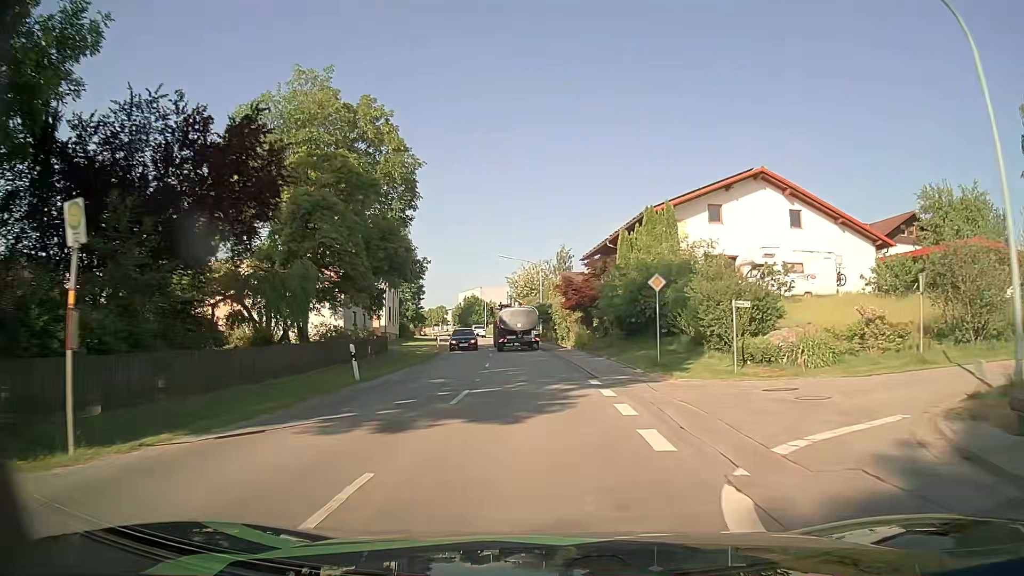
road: secondary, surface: asphalt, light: Day
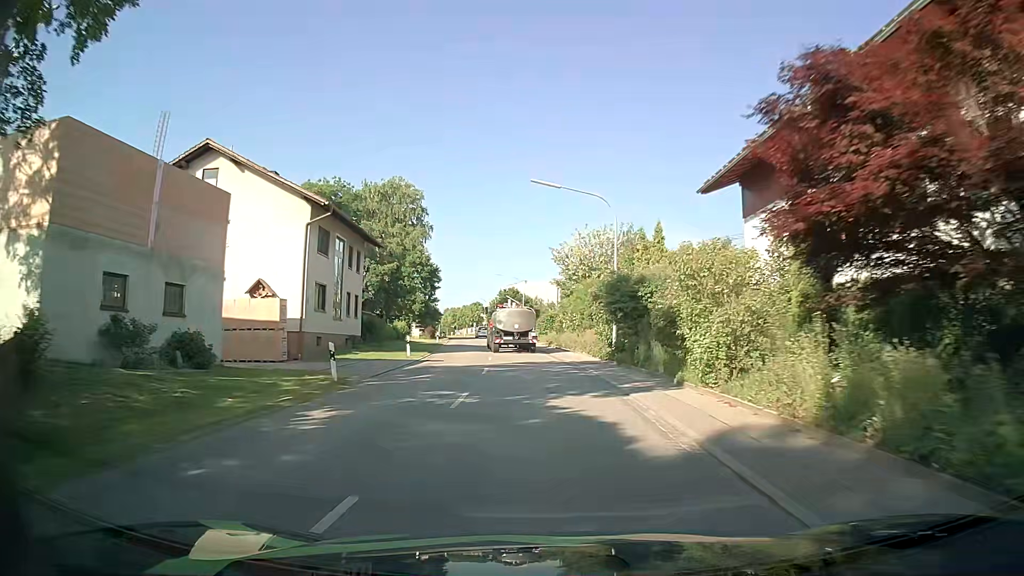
(-1.0, +31.5) m; -4°
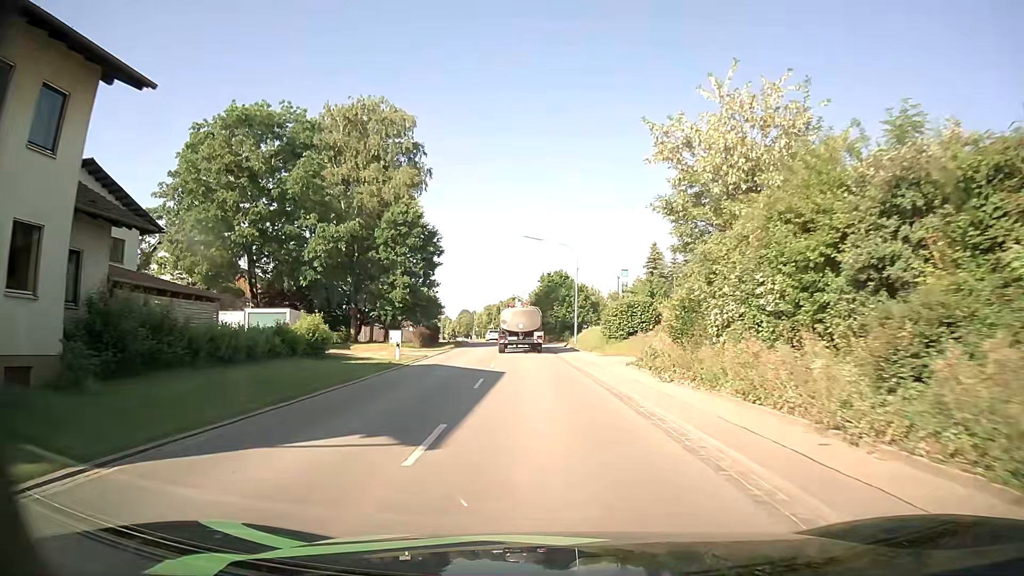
(-1.5, +31.8) m; -5°
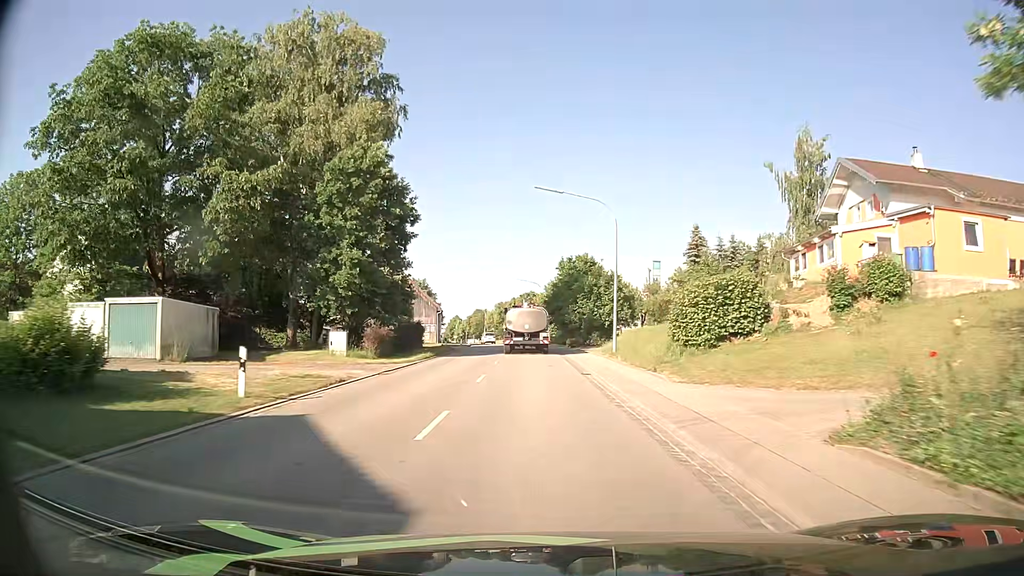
(-0.2, +16.5) m; -2°
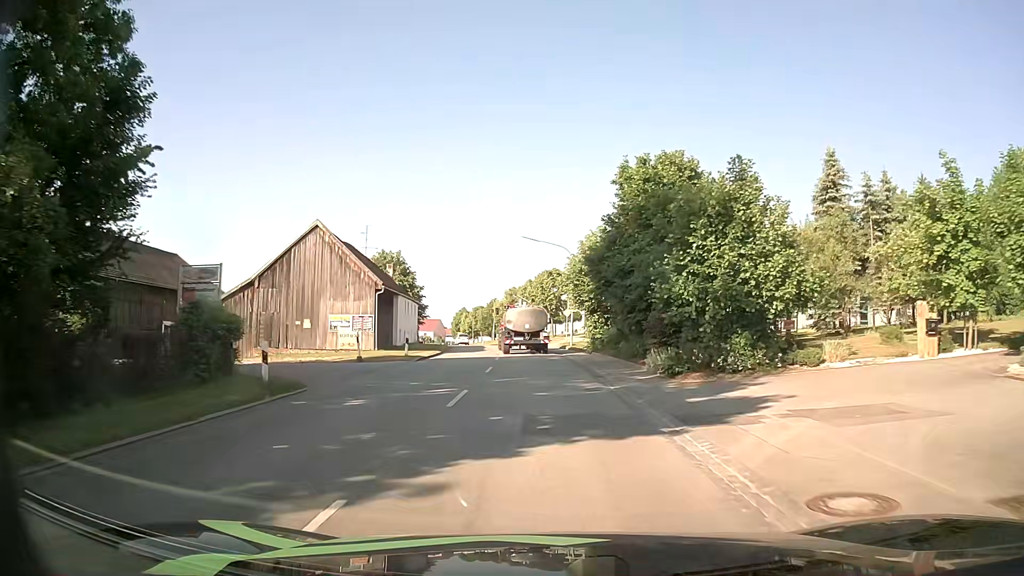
(-0.7, +33.0) m; -2°
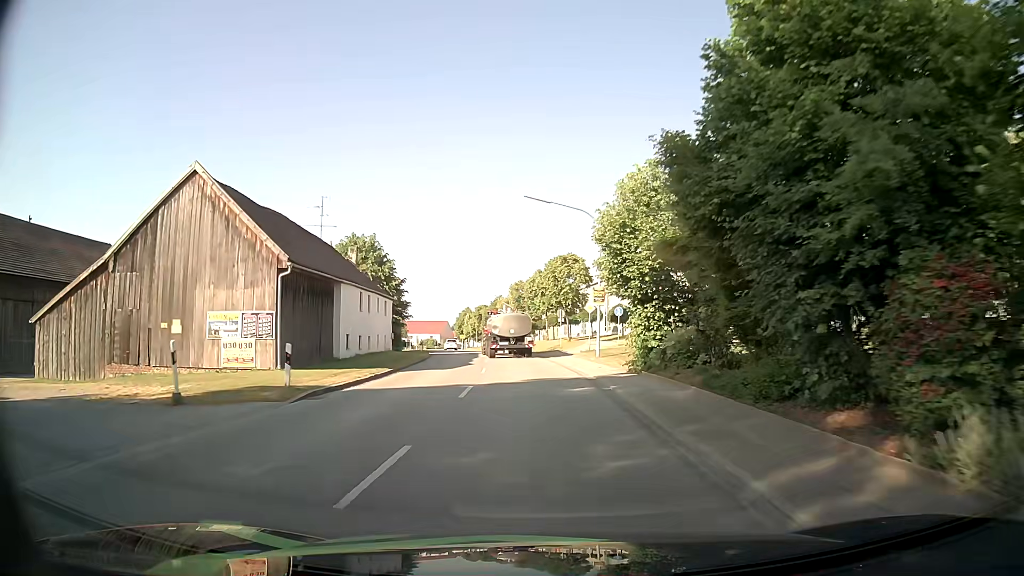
(0.0, +15.1) m; -1°
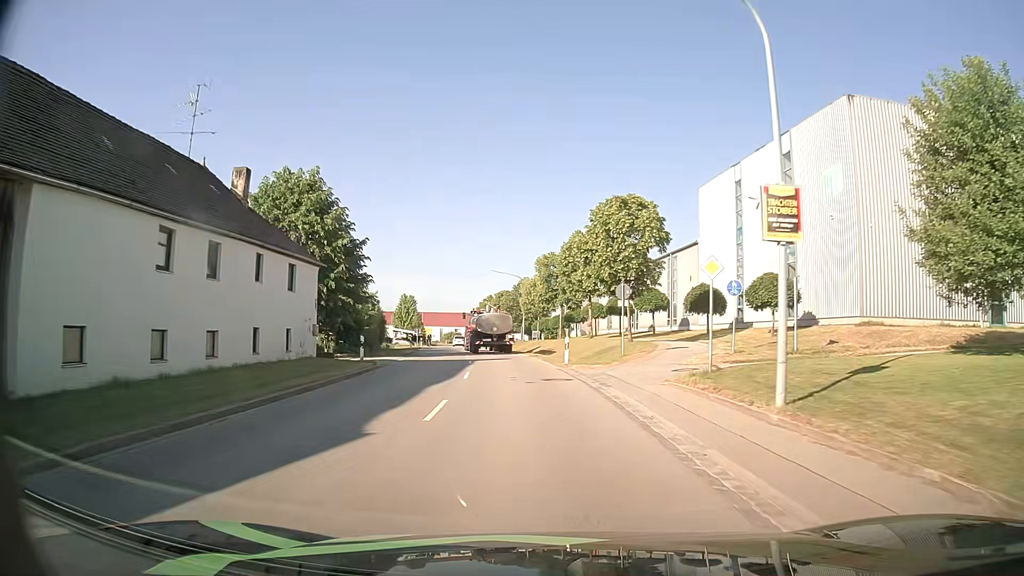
(-0.6, +22.2) m; -4°
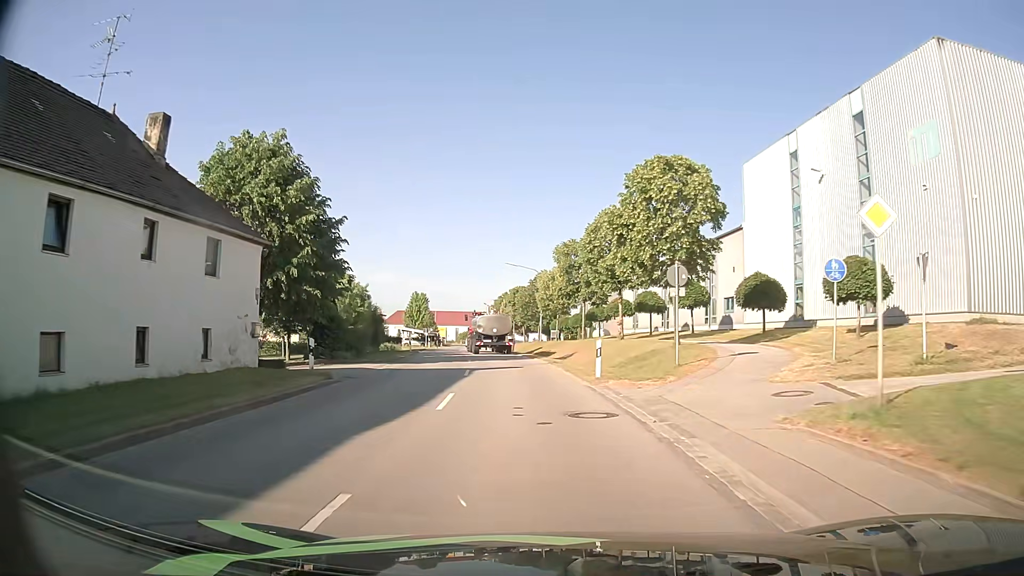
(0.0, +7.4) m; -1°
(0, +10) (-1, +20) (-2, +30) (-3, +40) (-4, +50) (-6, +60) (-7, +70) (-9, +79) (-10, +89) (-11, +99) m
